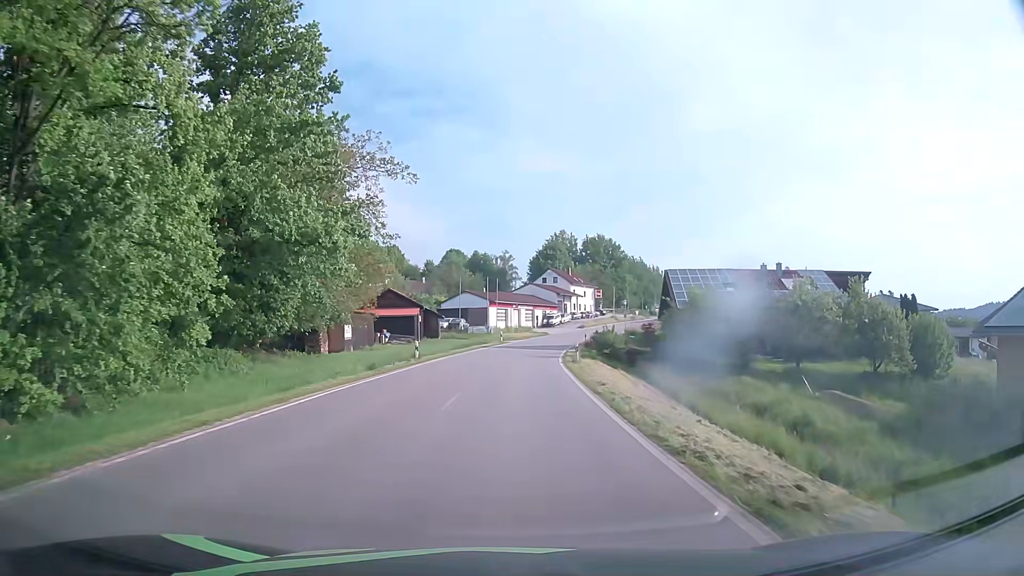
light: Day
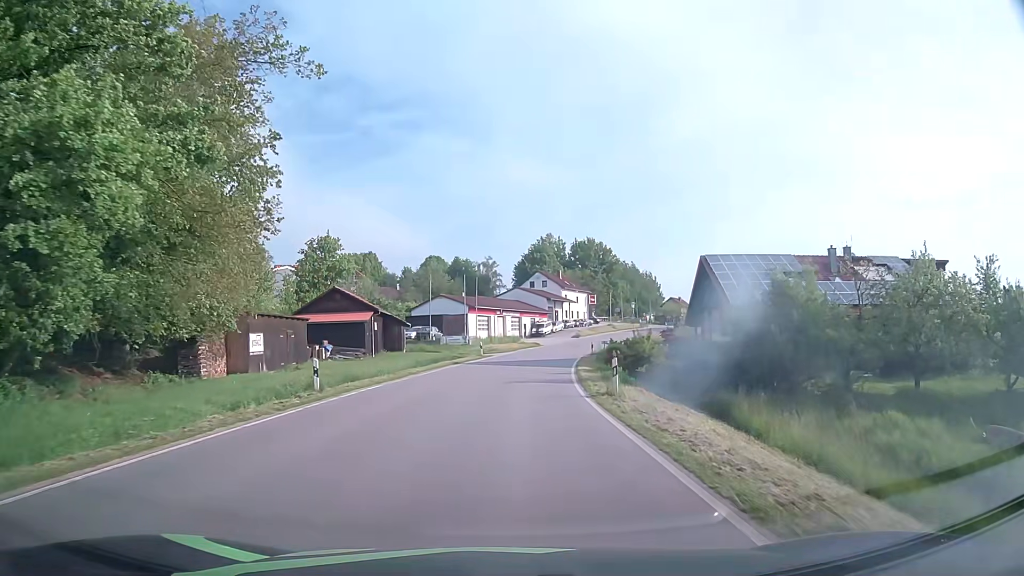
(+0.2, +15.2) m; 0°
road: tertiary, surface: asphalt
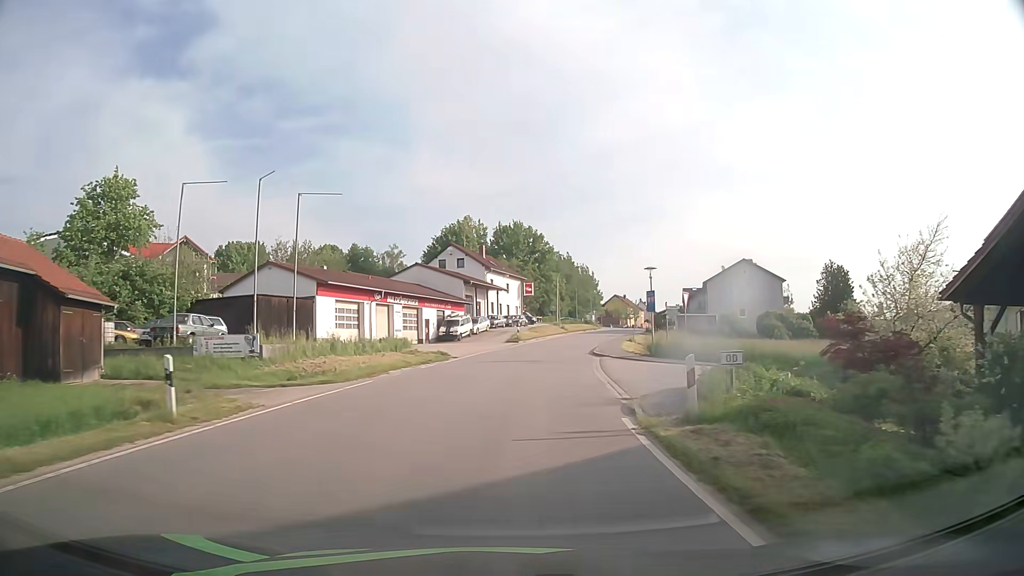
(+2.8, +37.9) m; +8°
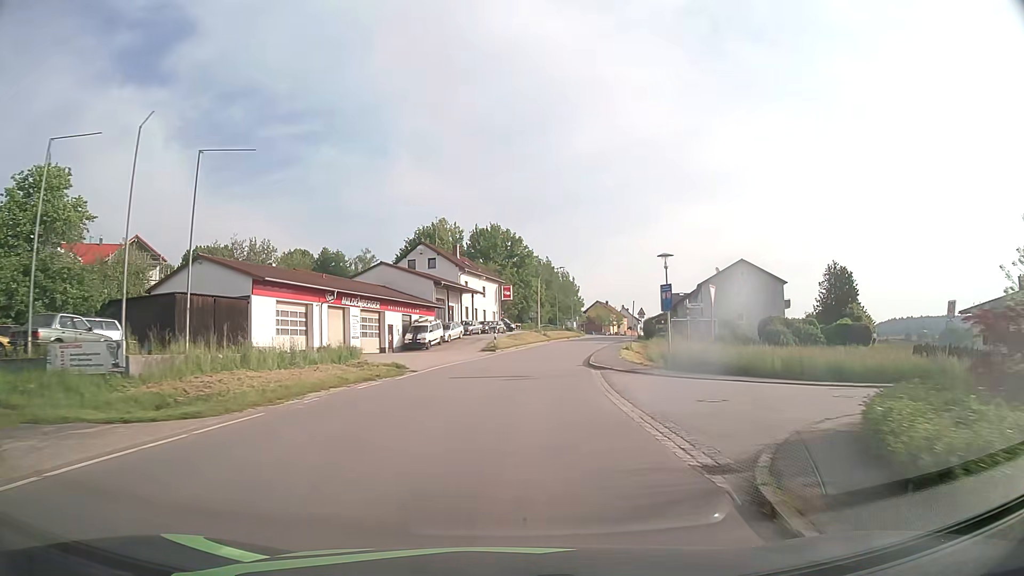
(+0.1, +7.6) m; +2°
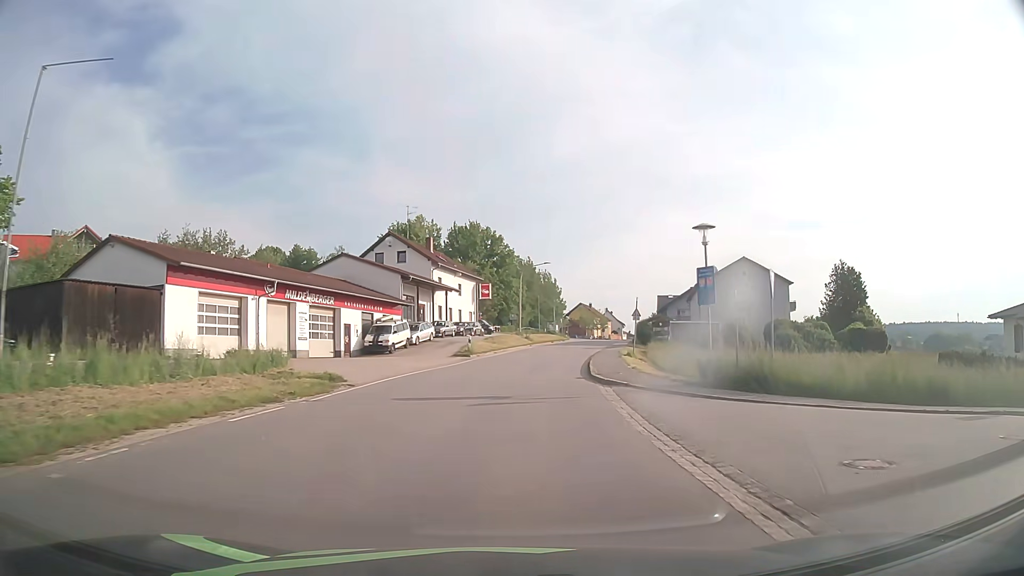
(+0.1, +7.5) m; +2°
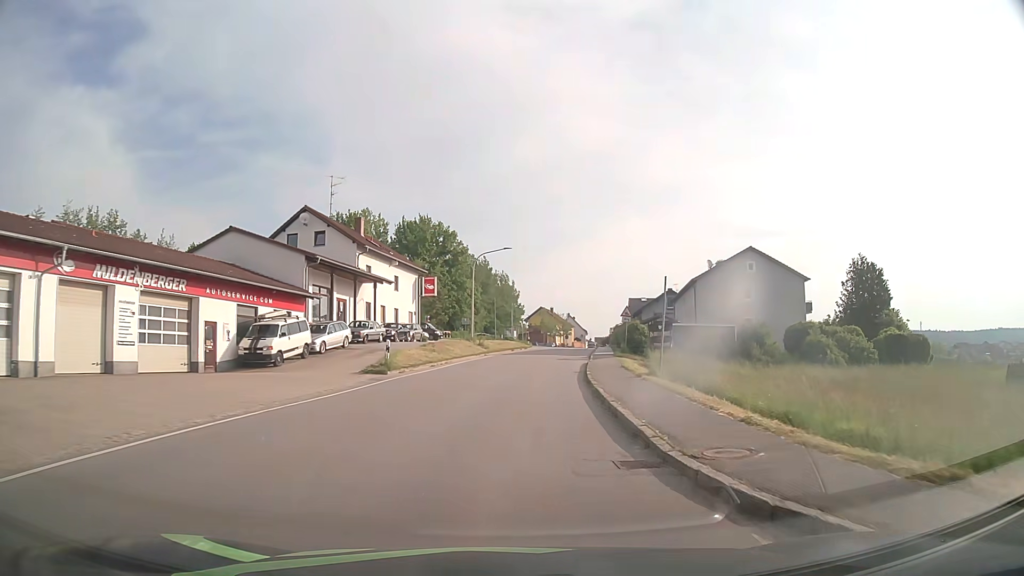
(+0.4, +14.9) m; +4°
